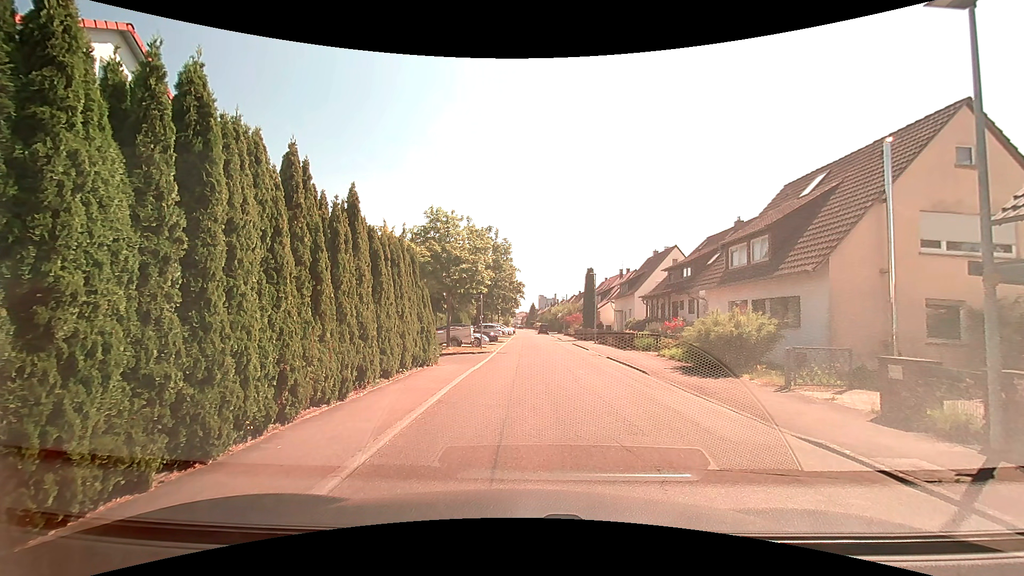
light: Day
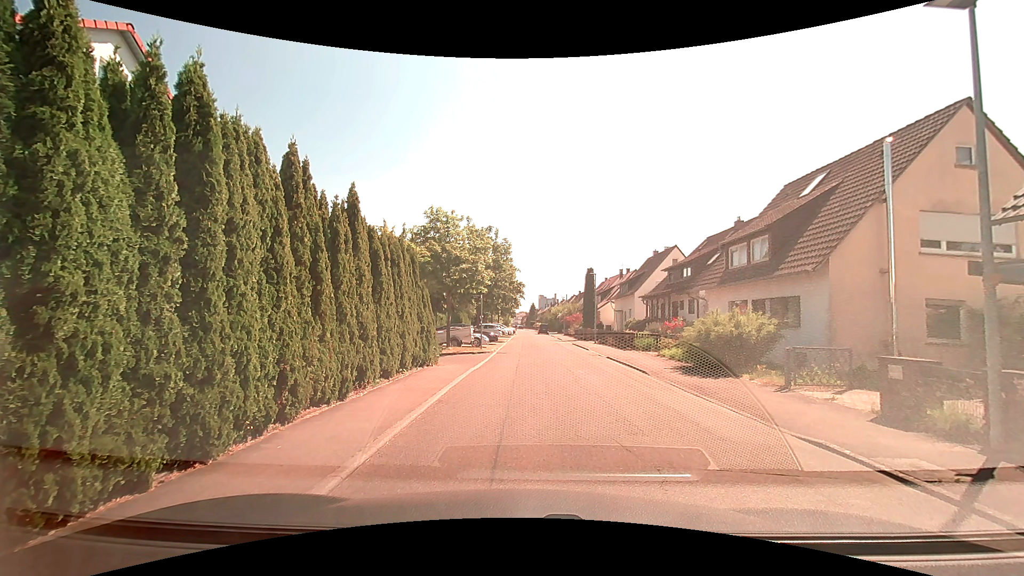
(0.0, 0.0) m; 0°
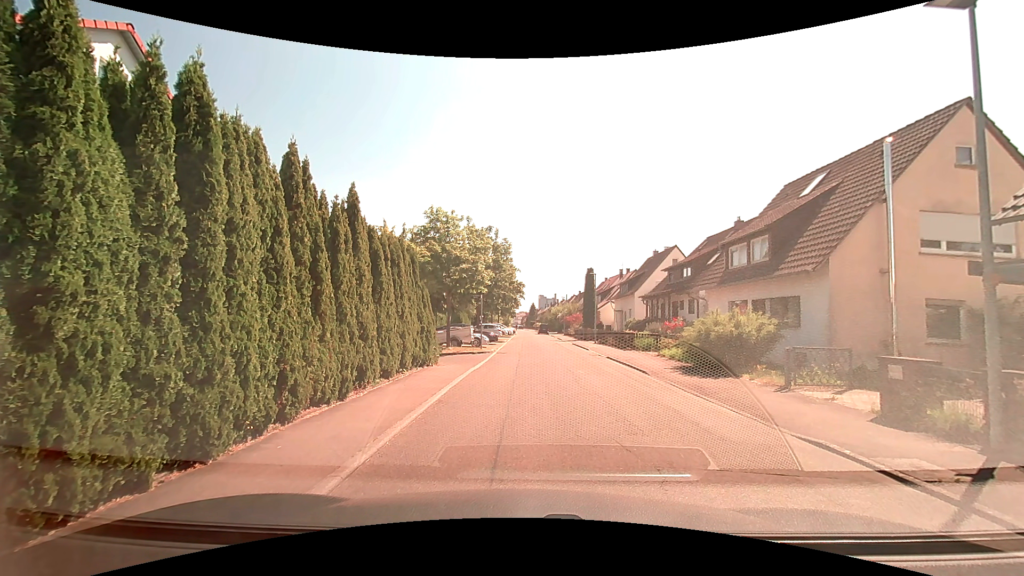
(0.0, 0.0) m; 0°
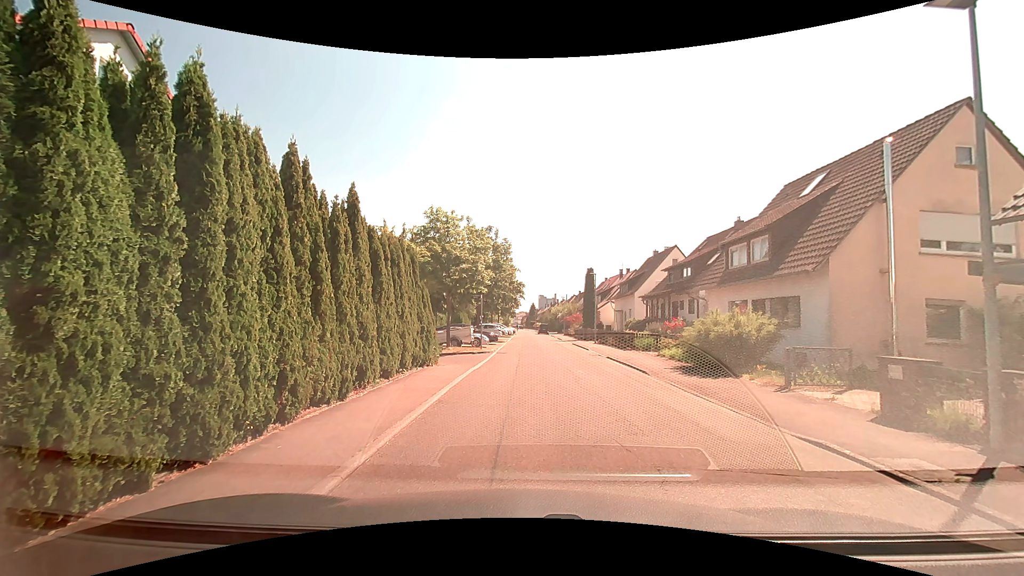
(0.0, 0.0) m; 0°
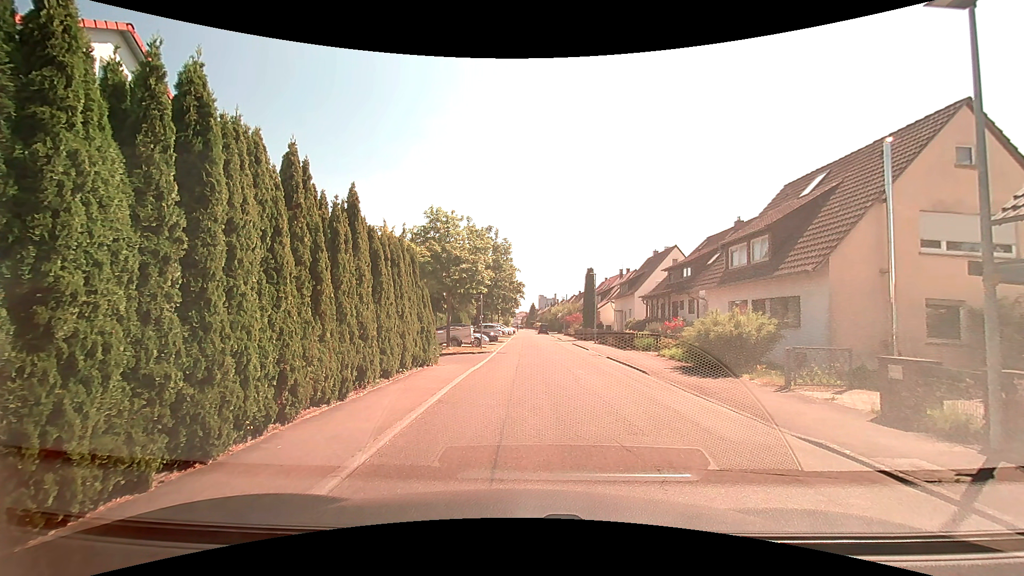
(0.0, 0.0) m; 0°
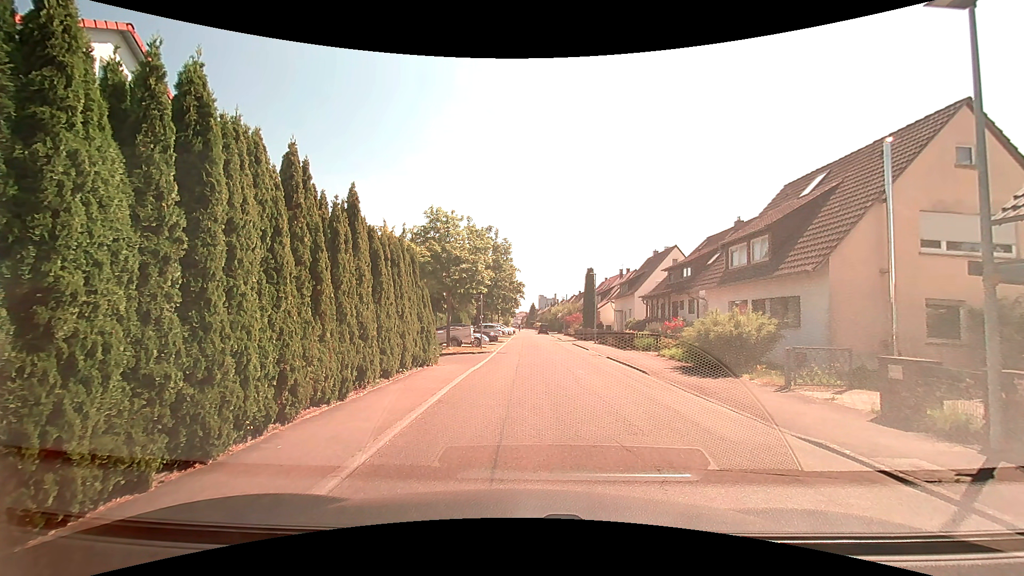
(0.0, 0.0) m; 0°
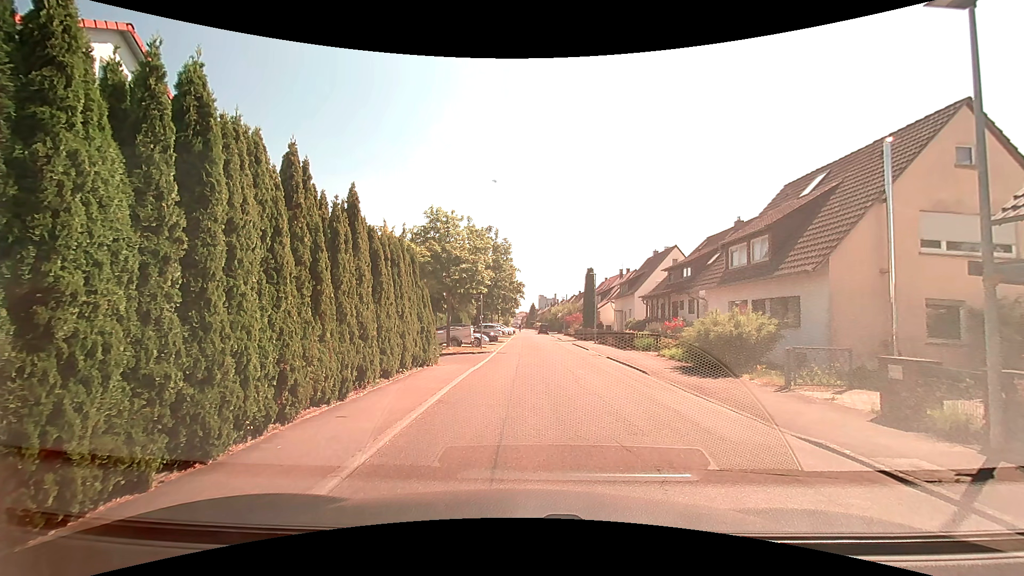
(0.0, 0.0) m; 0°
